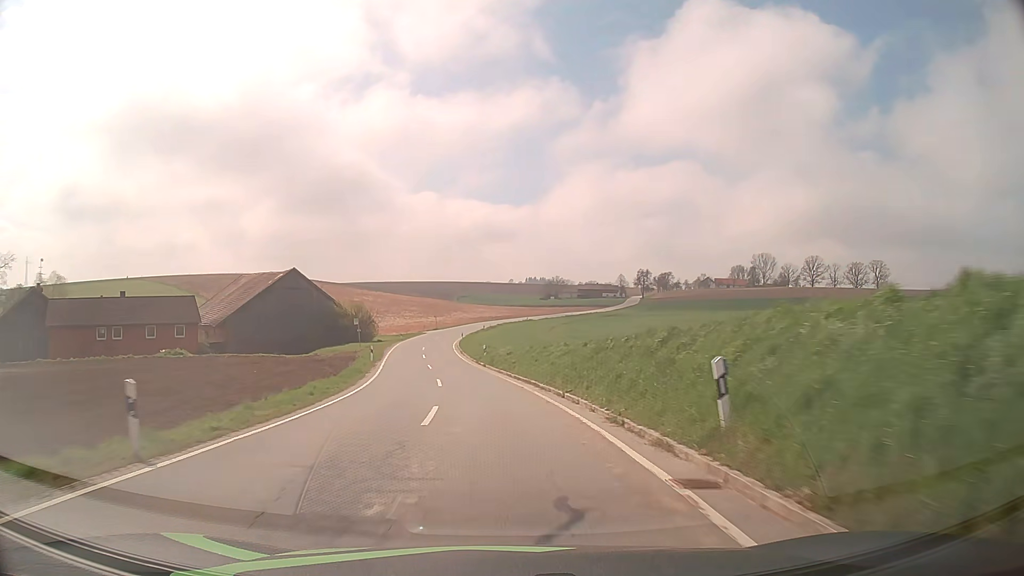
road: tertiary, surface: asphalt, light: Day
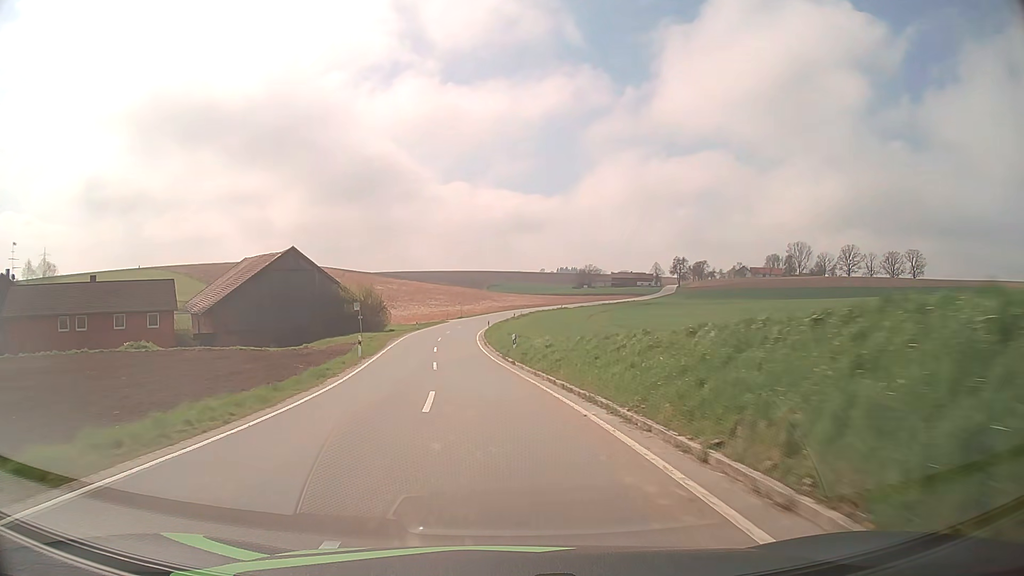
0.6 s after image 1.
(-0.2, +11.2) m; -2°
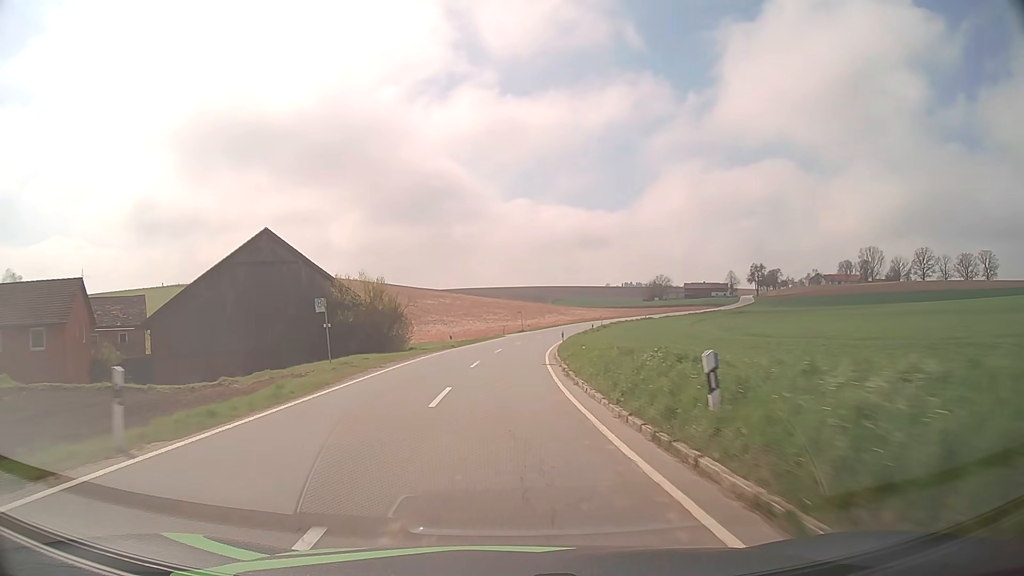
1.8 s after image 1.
(-1.2, +23.3) m; -6°
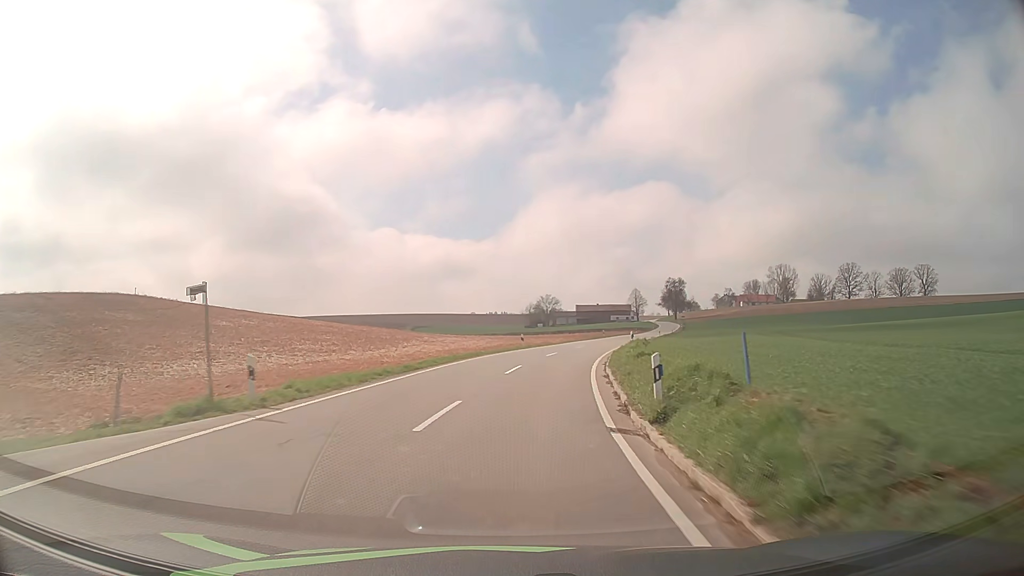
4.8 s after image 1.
(+3.9, +61.1) m; +11°
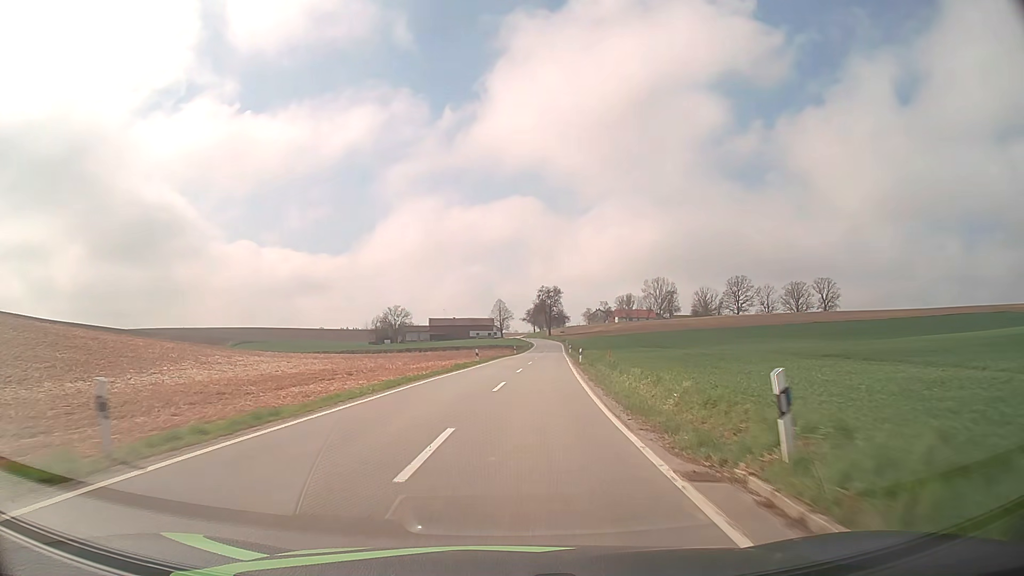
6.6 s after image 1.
(+4.0, +37.6) m; +12°
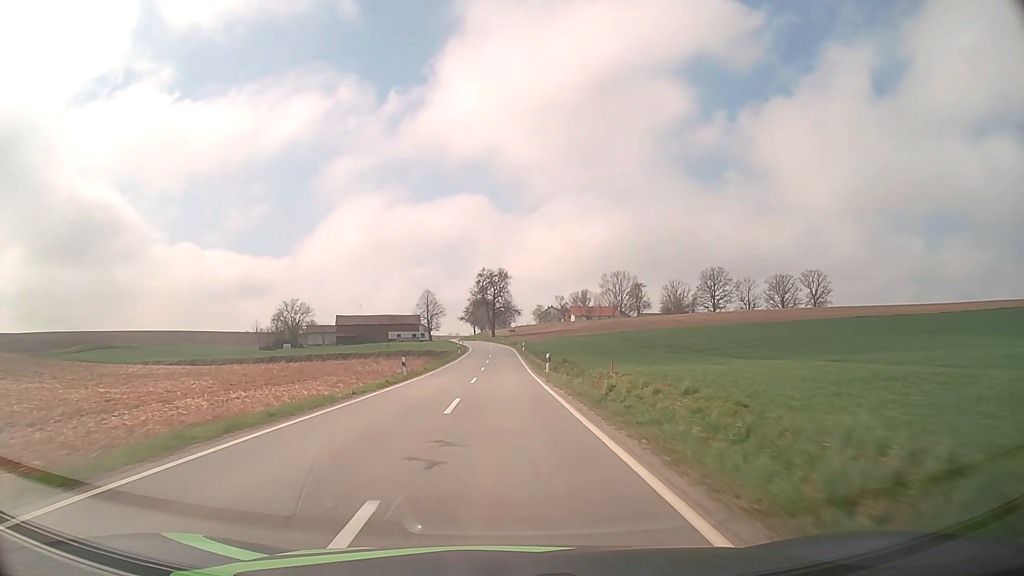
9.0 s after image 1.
(+3.4, +52.2) m; +5°
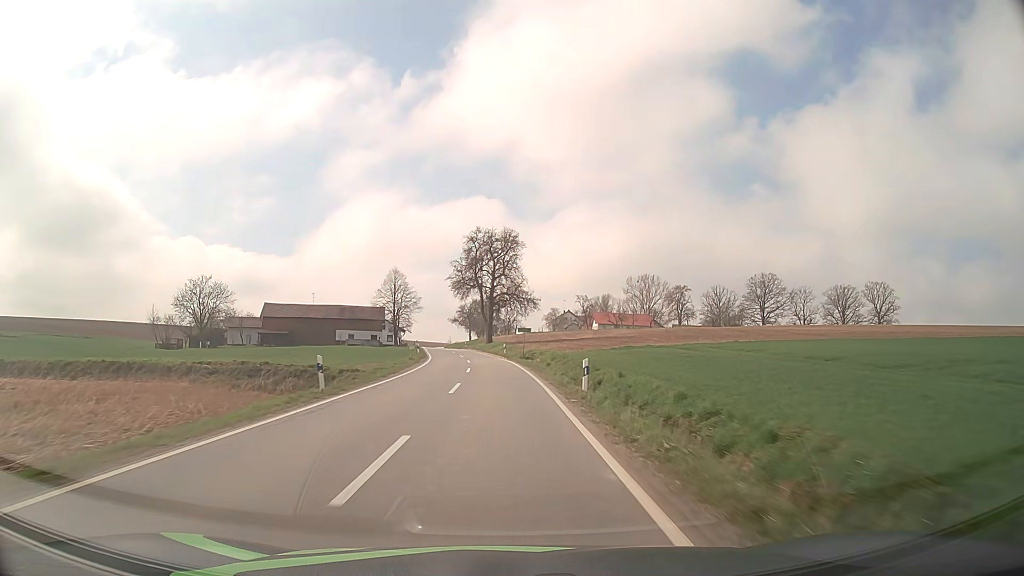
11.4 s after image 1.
(-0.2, +55.6) m; 0°
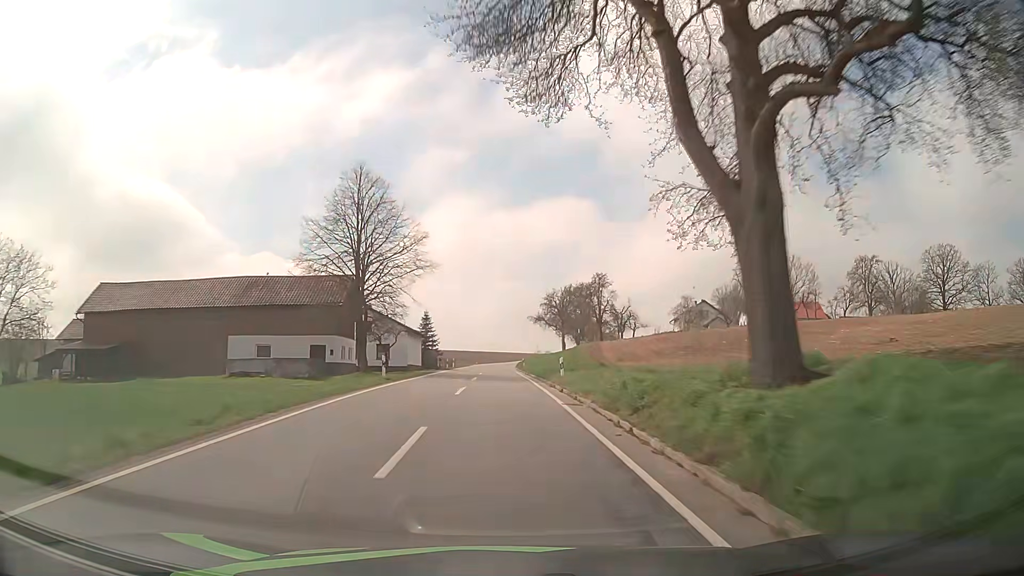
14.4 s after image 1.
(-4.2, +70.4) m; -7°
(0, +10) (0, +20) (0, +30) (0, +40) (-1, +50) (-1, +60) (-1, +70) (-1, +80) (-1, +90) (0, +100) m
